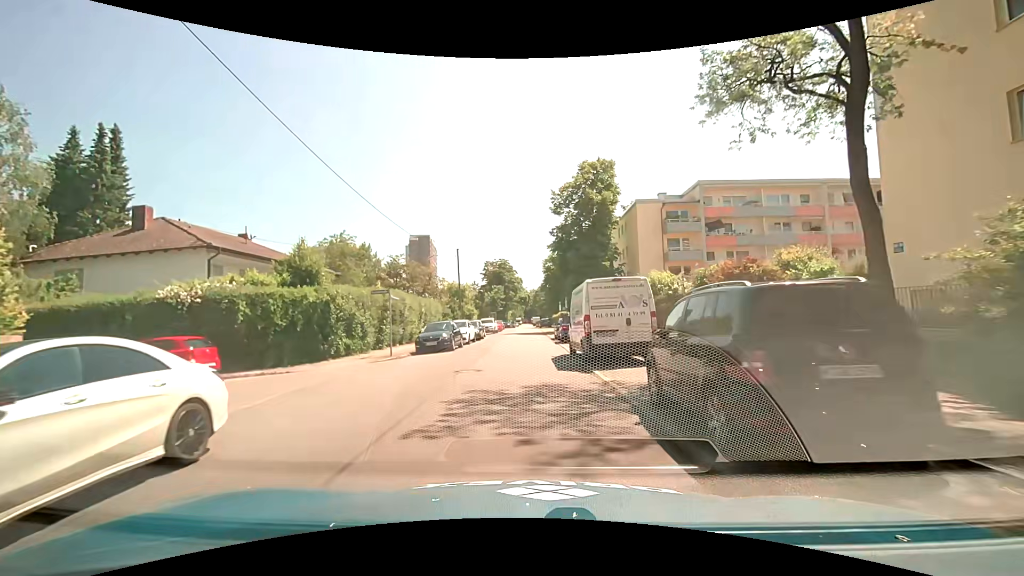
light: Day
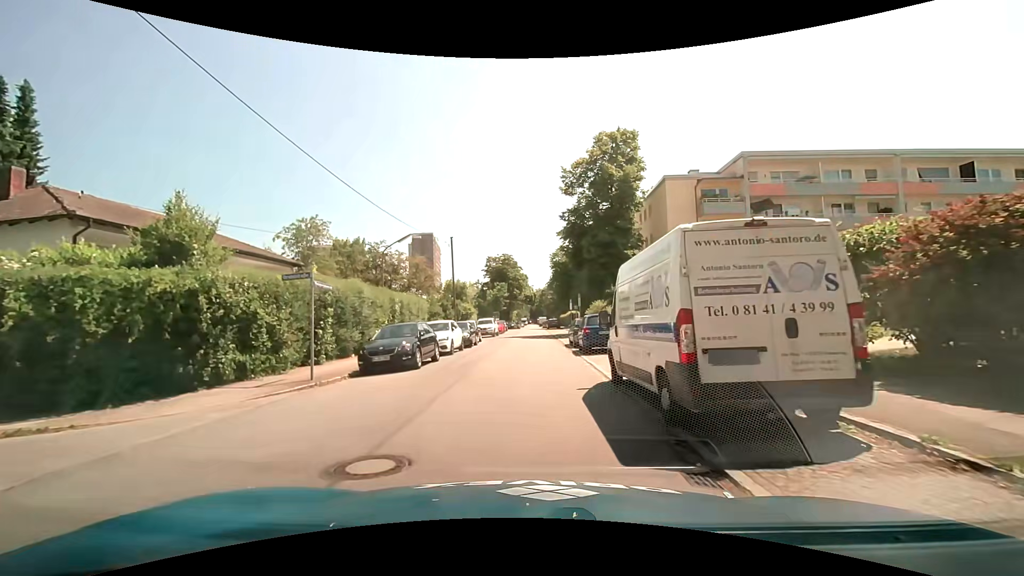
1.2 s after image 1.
(+0.2, +8.4) m; +1°
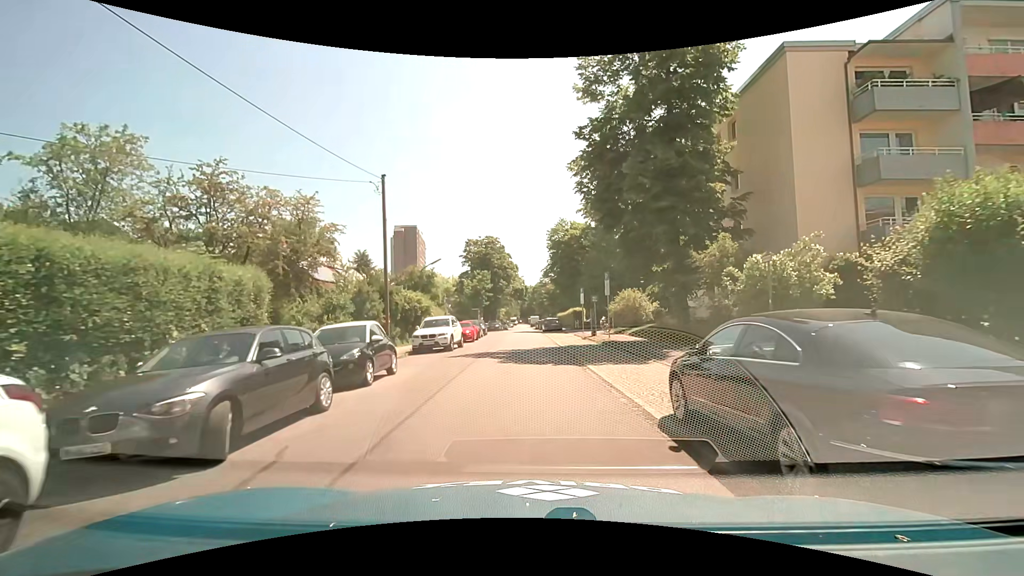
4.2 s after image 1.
(-0.1, +20.5) m; +1°
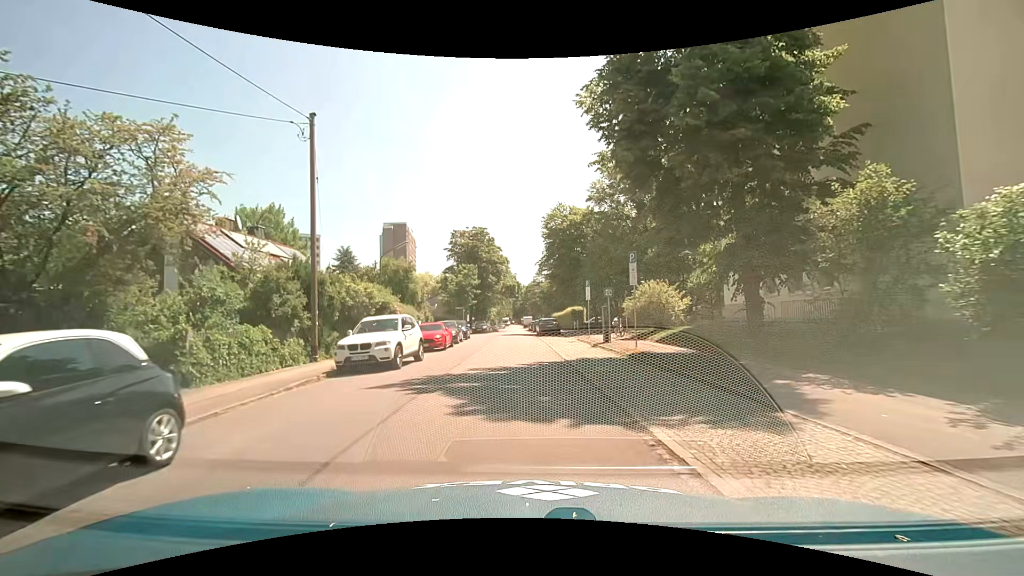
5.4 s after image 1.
(+0.1, +8.3) m; +1°
(0, +10) (0, +20) (-1, +30) (-1, +40) (-1, +50) (-2, +60) (-2, +70) (-2, +80) (-3, +90) (-3, +100) m
